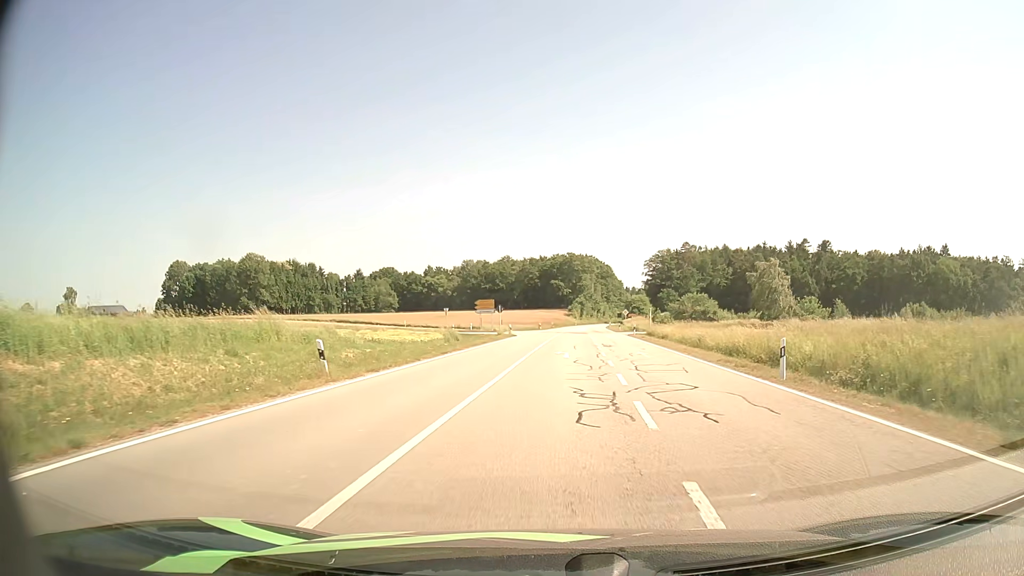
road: secondary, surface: asphalt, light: Day
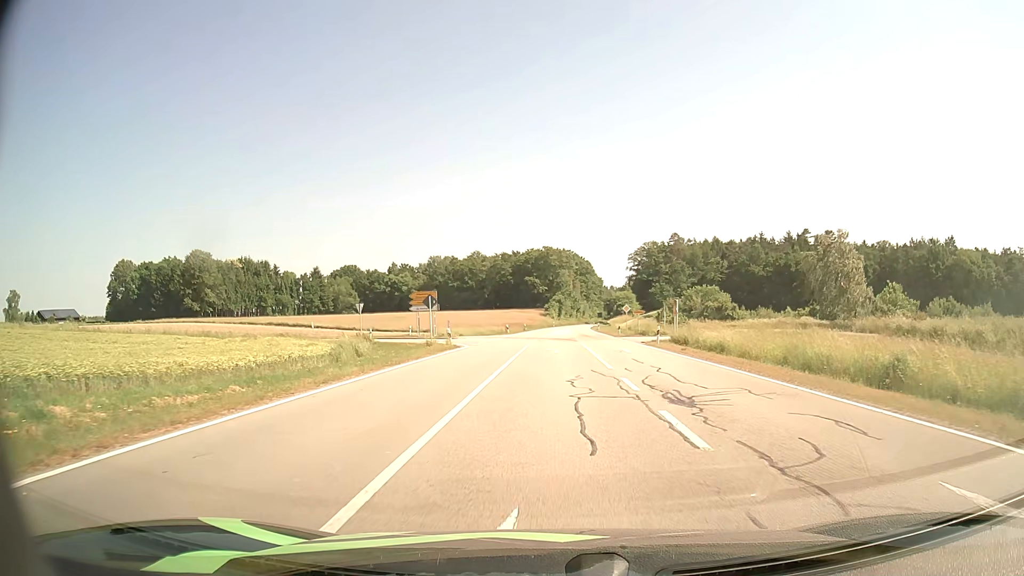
(+0.5, +24.7) m; +2°
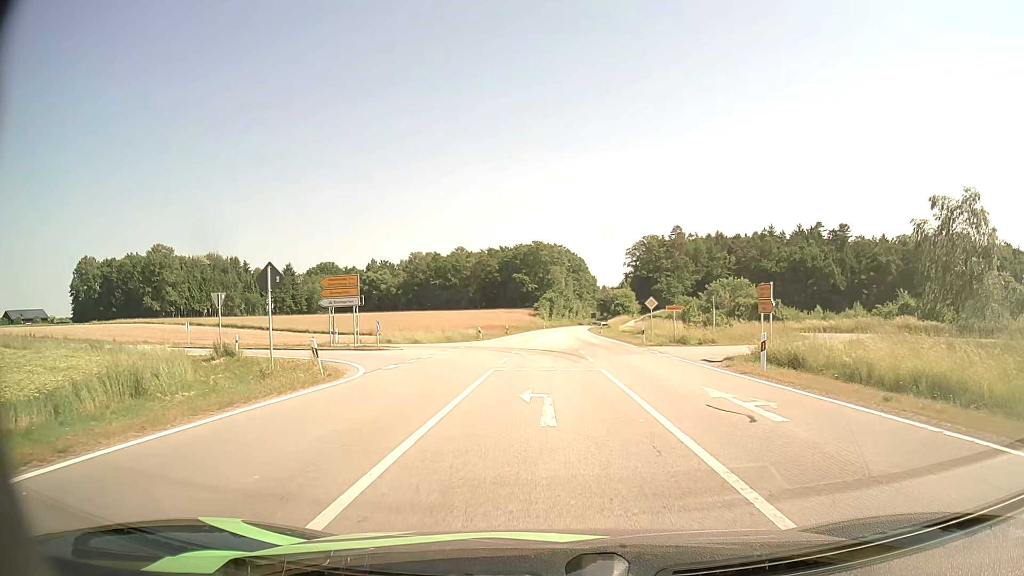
(+0.1, +19.5) m; +1°
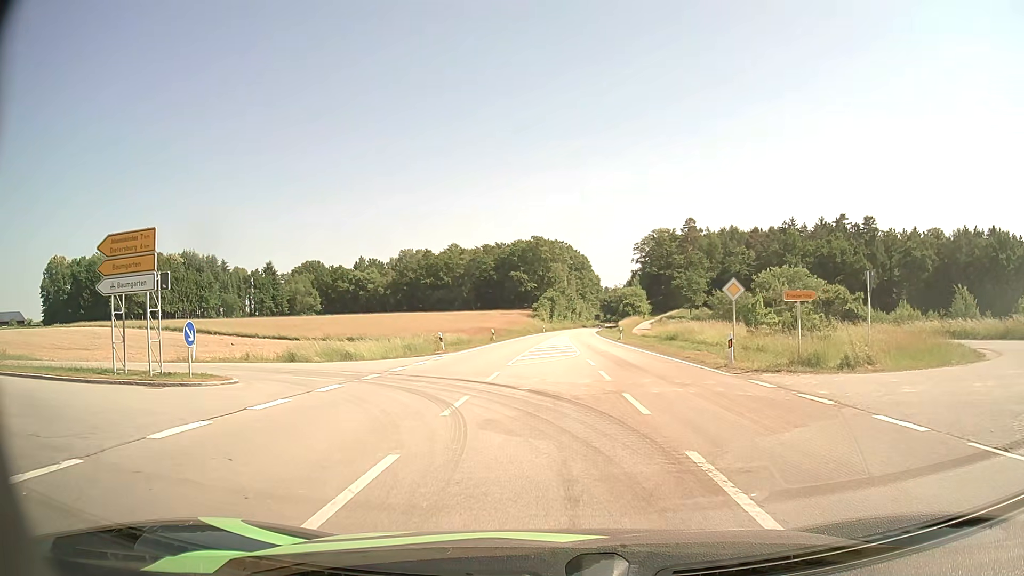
(+0.1, +18.4) m; 0°
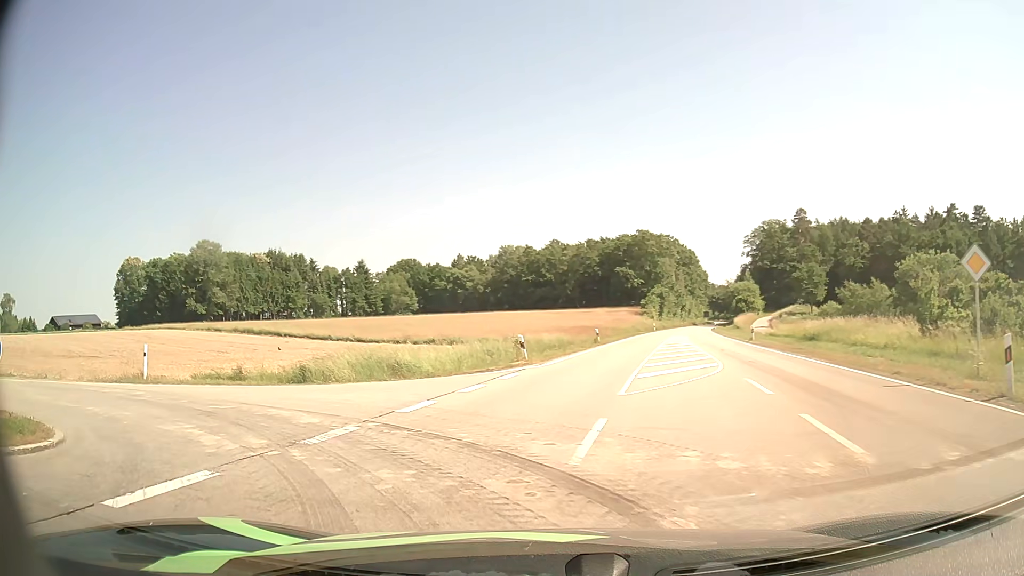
(-0.3, +9.5) m; -8°
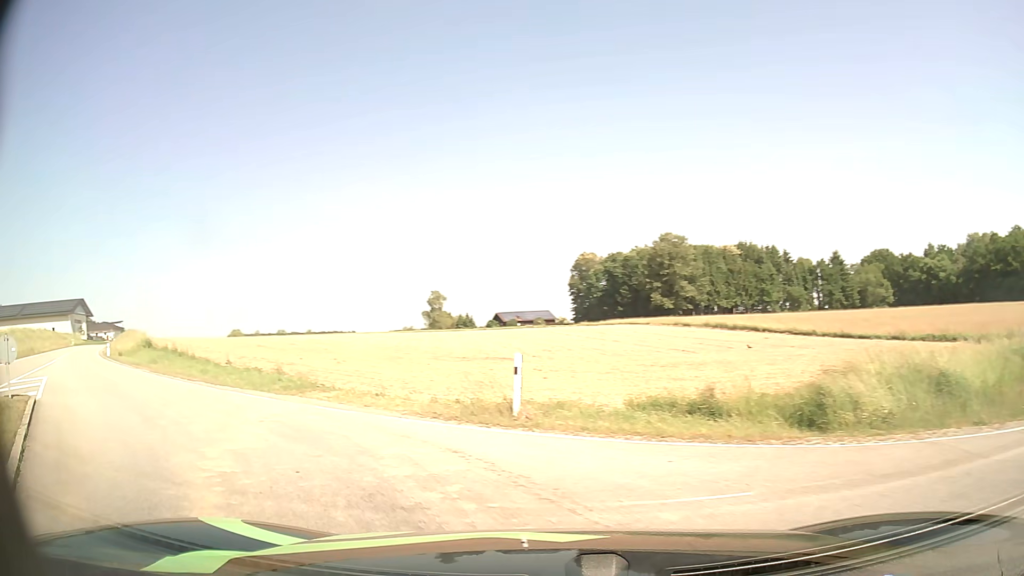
(-2.6, +8.4) m; -39°
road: unclassified
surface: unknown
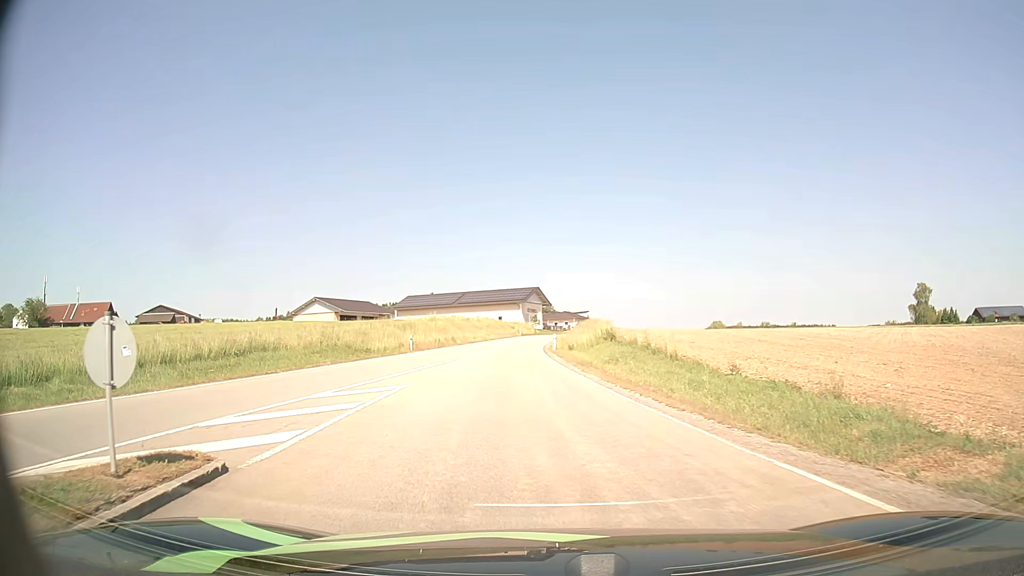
(-4.2, +9.1) m; -42°
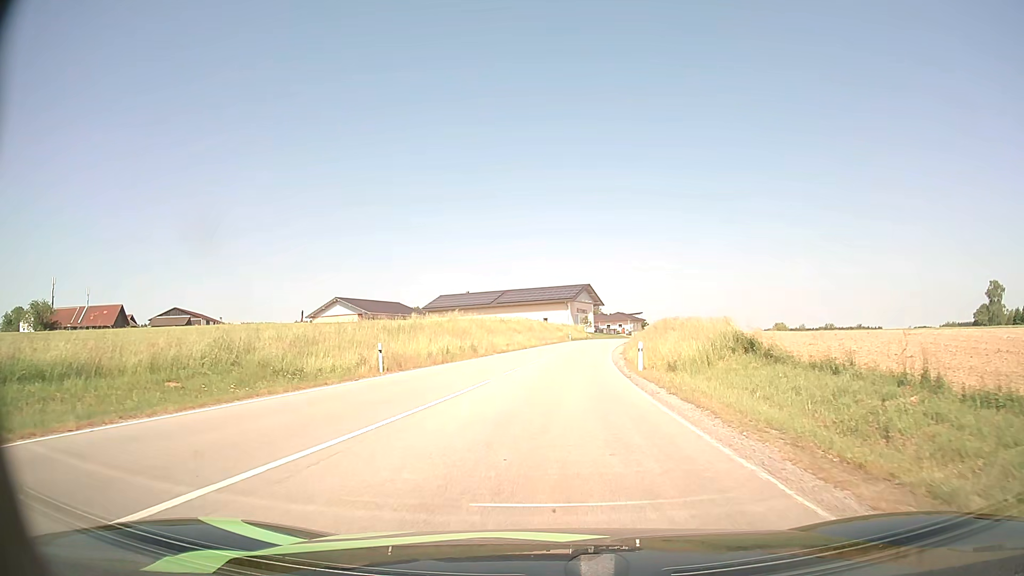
(-1.1, +18.2) m; -4°
(0, +10) (0, +20) (+1, +30) (+2, +40) (+3, +50) (+4, +60) (+6, +70) (+8, +79) (+10, +89) (+13, +99) m
